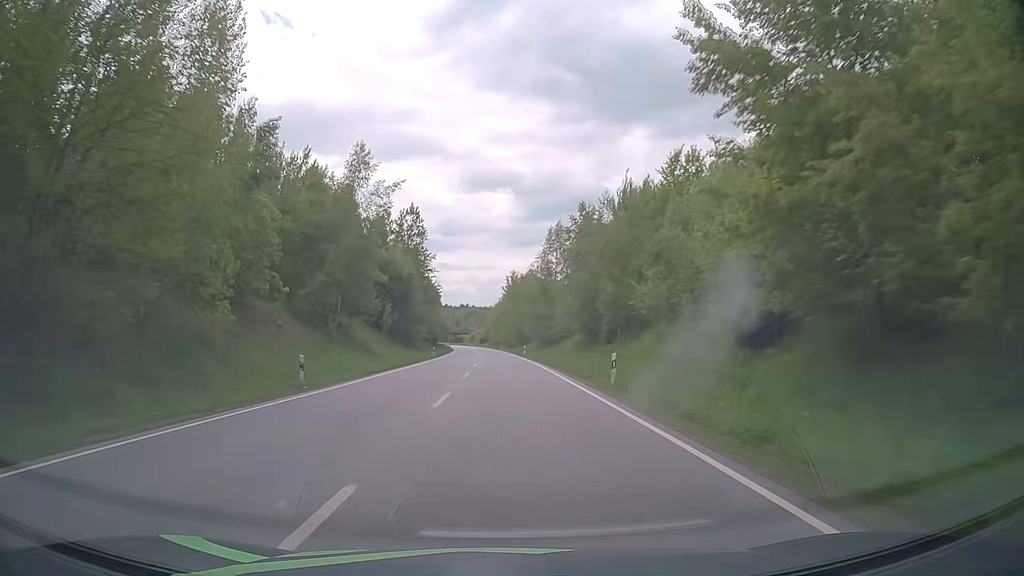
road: primary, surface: asphalt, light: Day
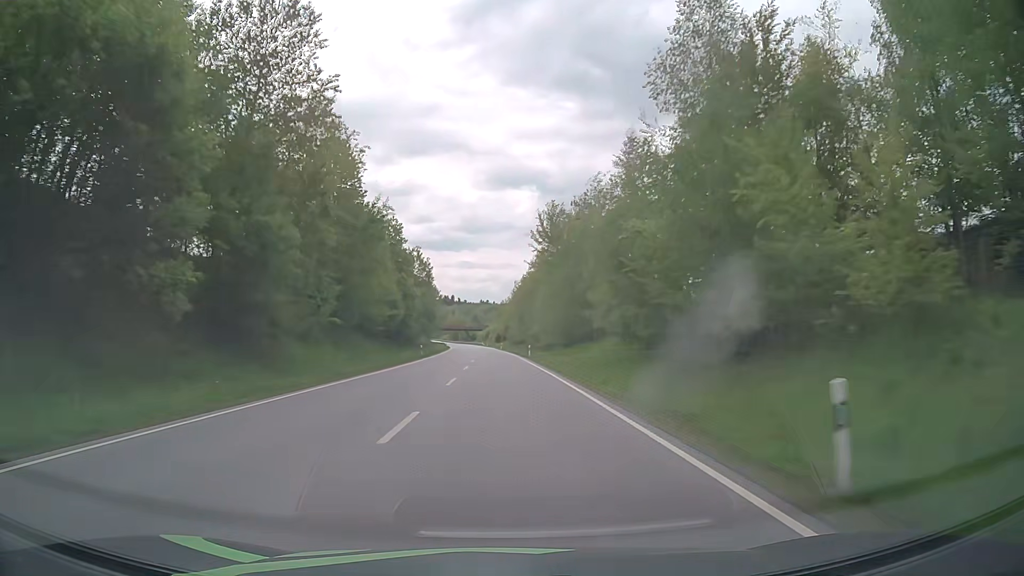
(-0.7, +64.2) m; -2°
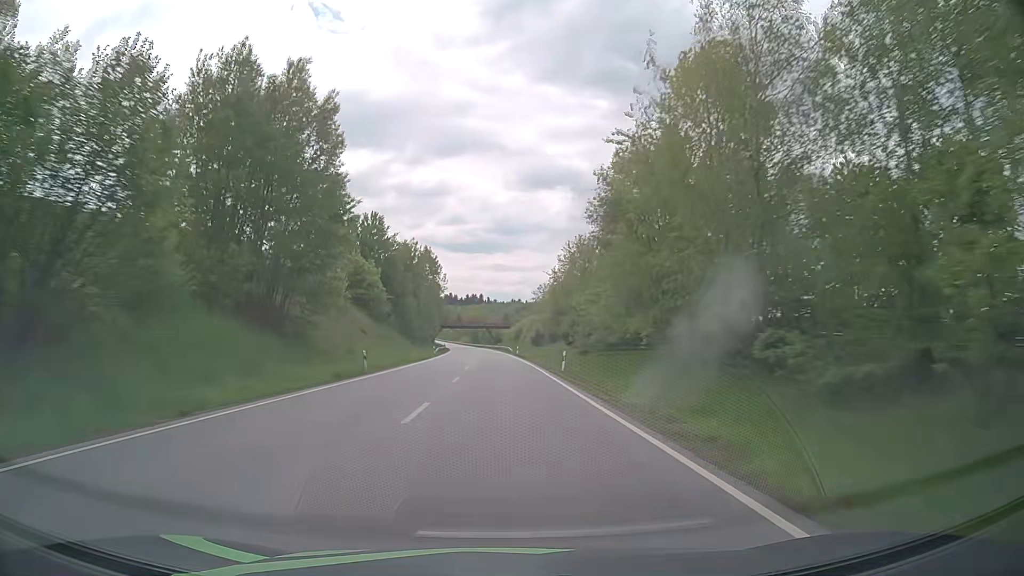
(-2.0, +80.2) m; -3°
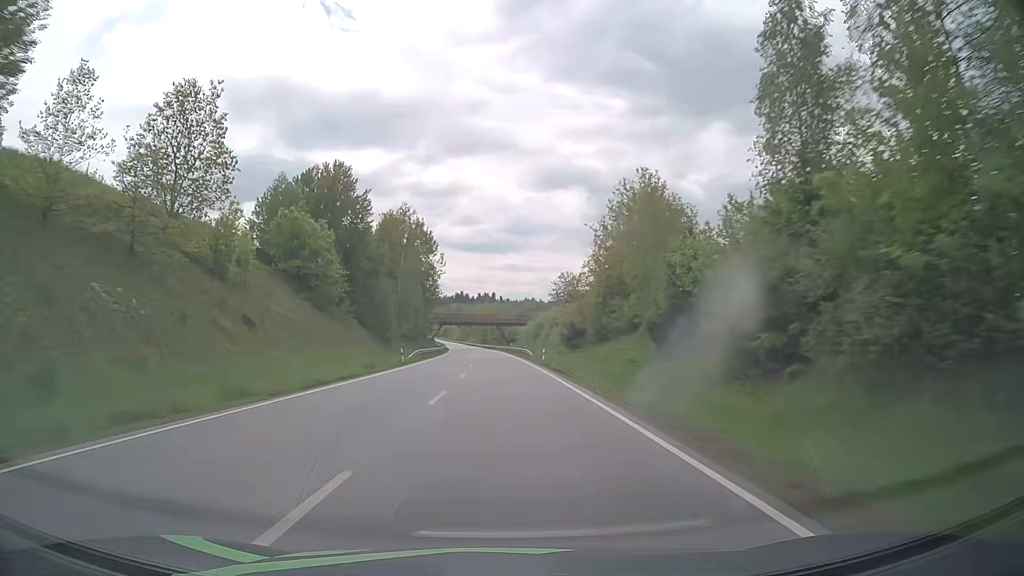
(-0.3, +31.9) m; -1°
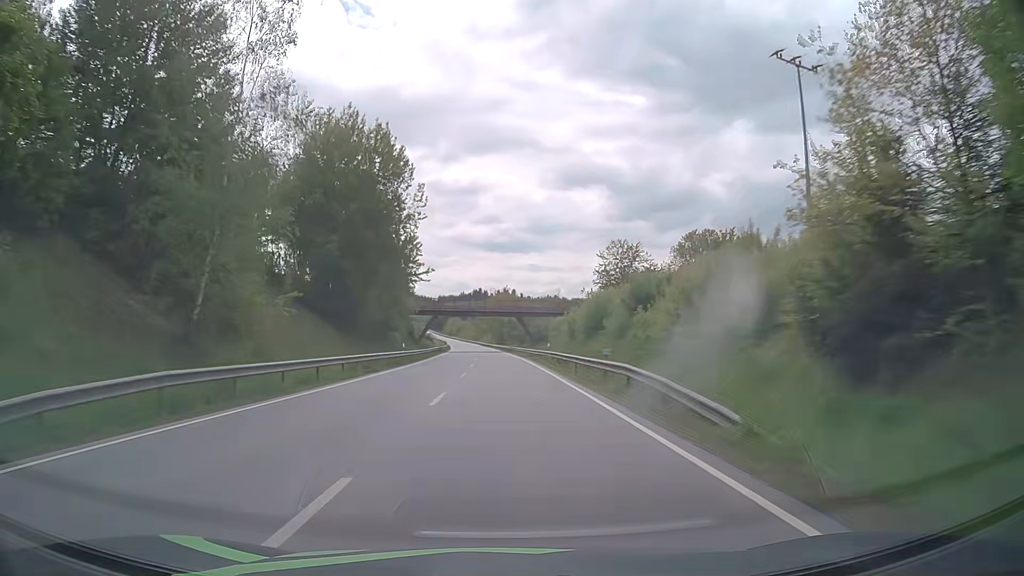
(-0.8, +47.5) m; -2°
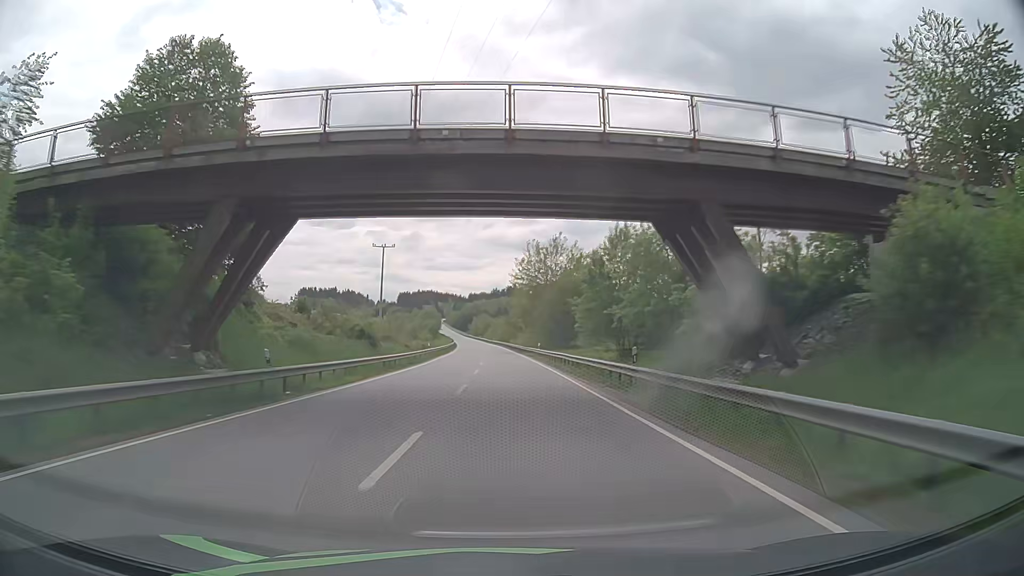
(-1.8, +79.0) m; -3°
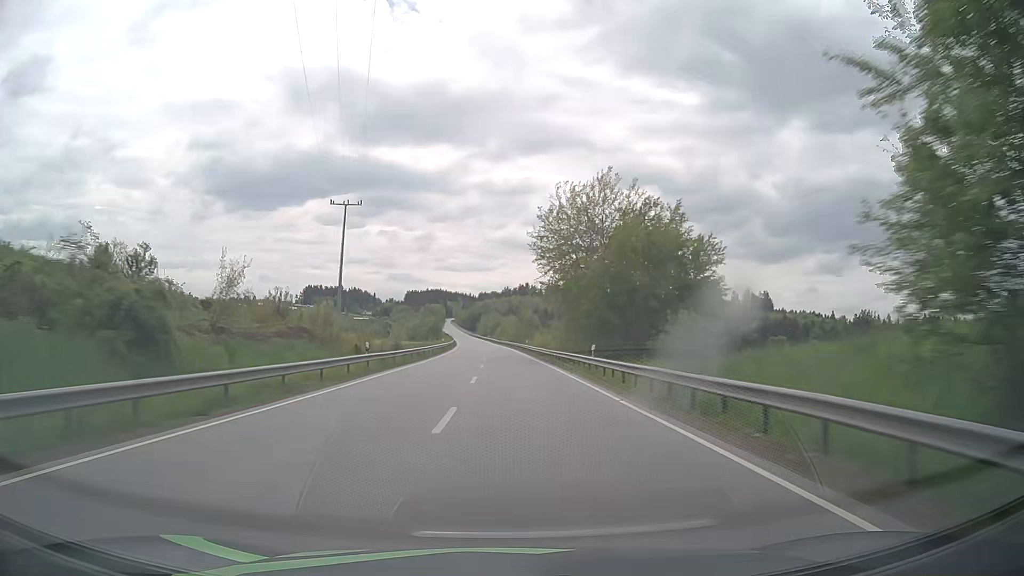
(-0.2, +31.7) m; -1°
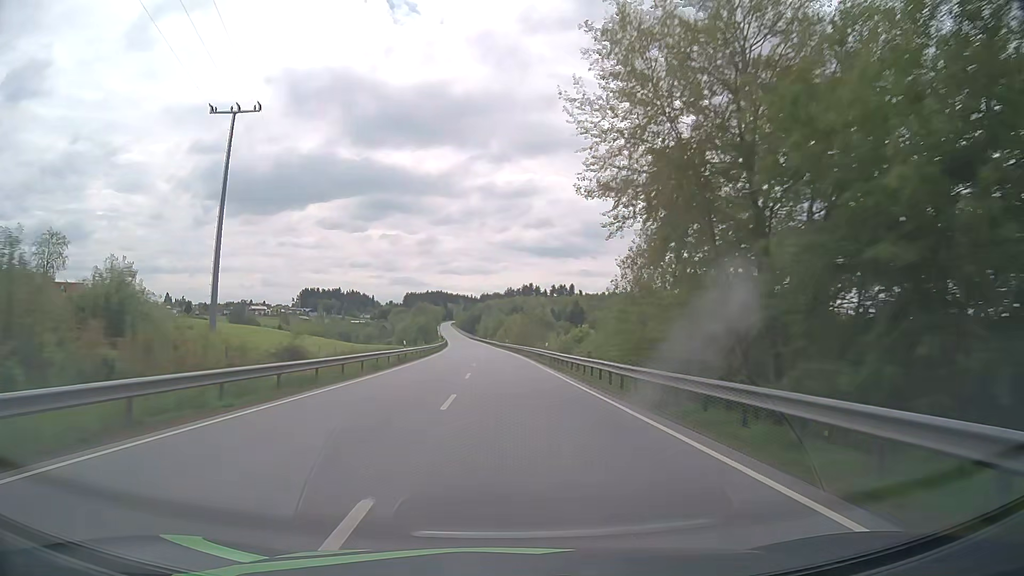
(0.0, +31.8) m; 0°
(0, +10) (0, +20) (0, +30) (0, +40) (-1, +50) (-1, +60) (-1, +70) (-2, +80) (-2, +90) (-3, +100) m
